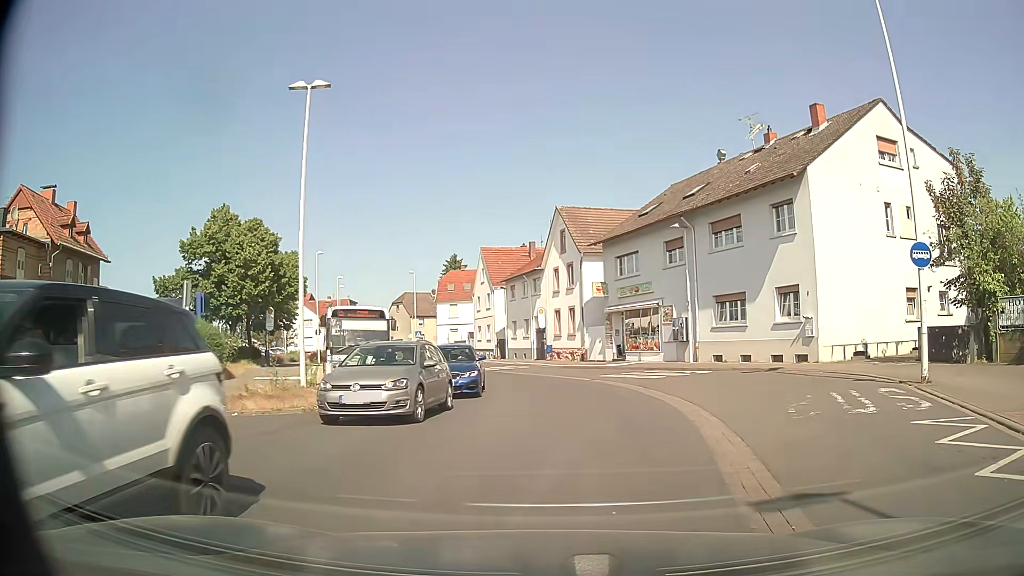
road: tertiary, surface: asphalt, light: Day
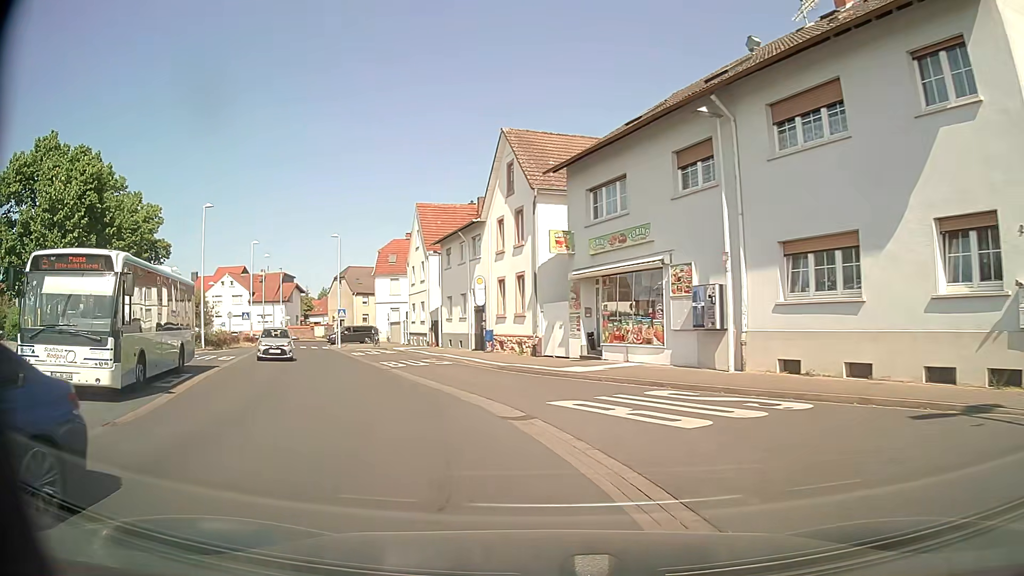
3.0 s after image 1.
(+1.5, +14.9) m; +3°
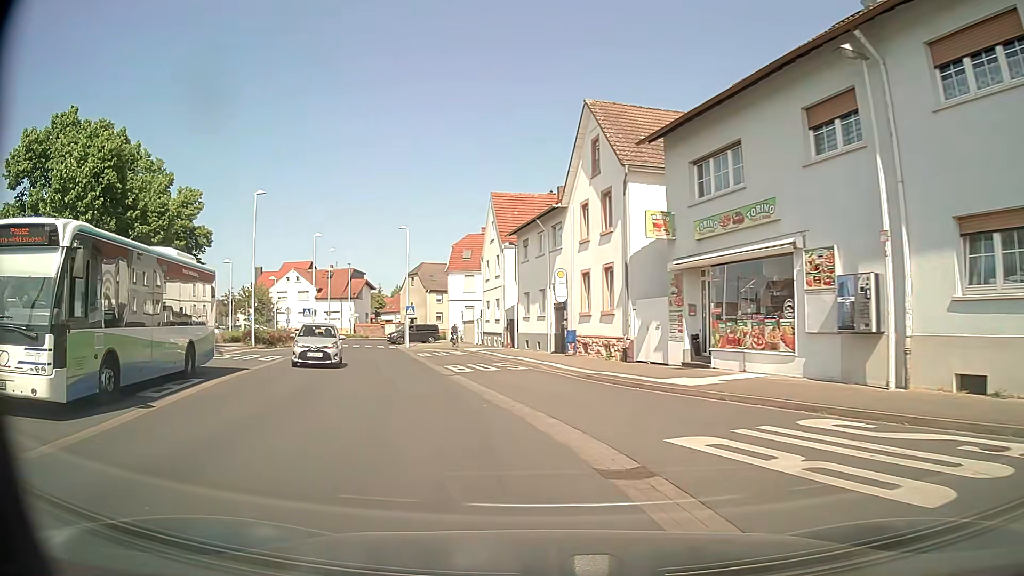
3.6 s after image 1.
(-0.2, +4.1) m; -6°
(-1, +10) (-4, +20) (-6, +29) (-9, +39) (-12, +48) (-15, +58) (-17, +68) (-17, +78) (-14, +87) (-7, +94) m
